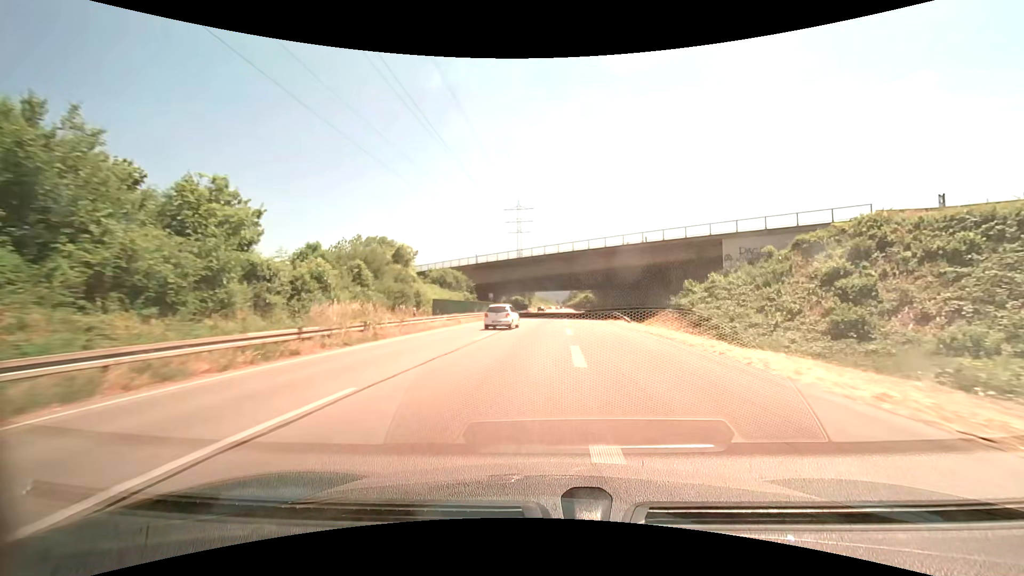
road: trunk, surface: asphalt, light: Day
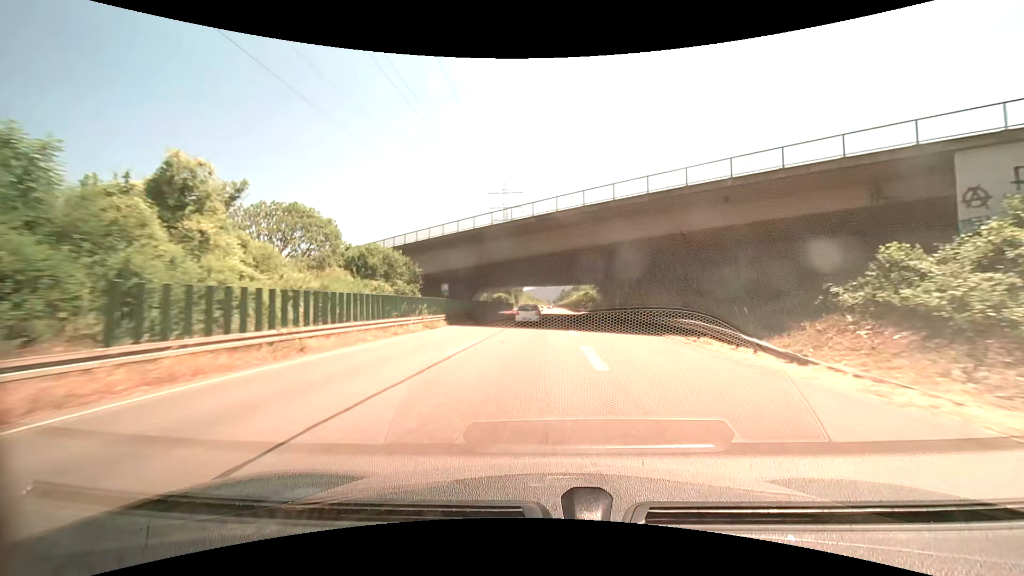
(+0.2, +24.7) m; +1°
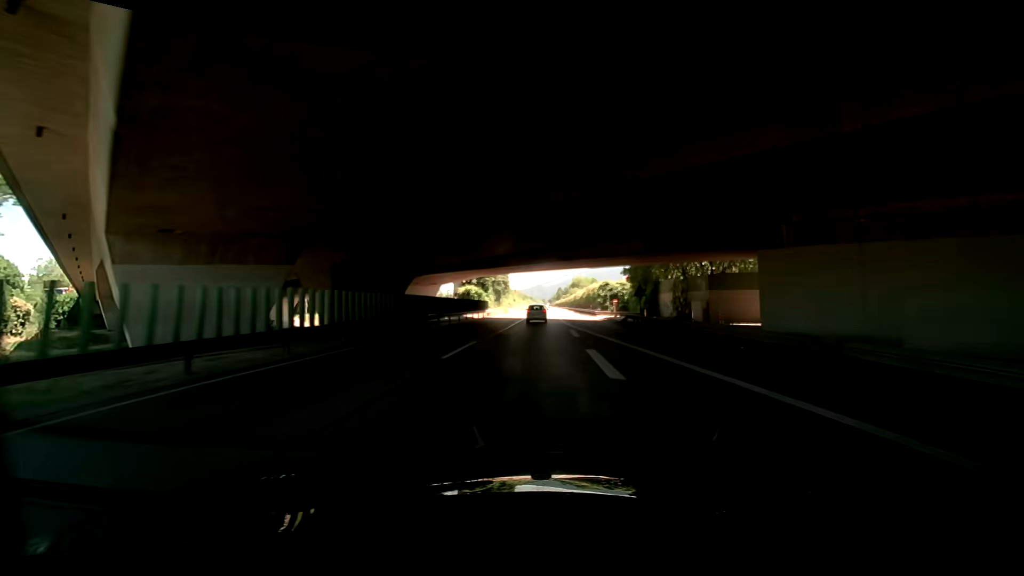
(+0.2, +37.3) m; -1°
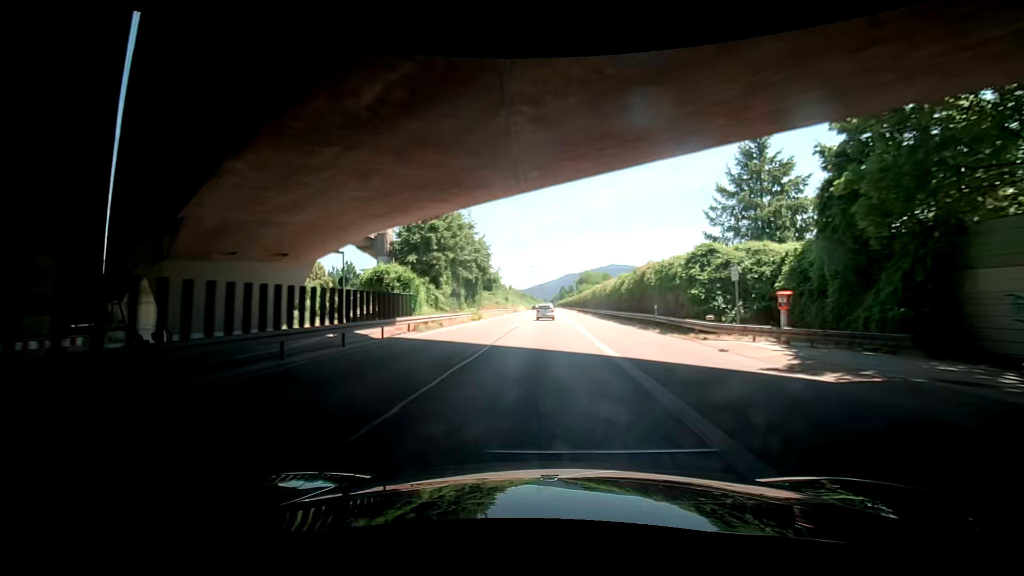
(+0.2, +37.2) m; -2°
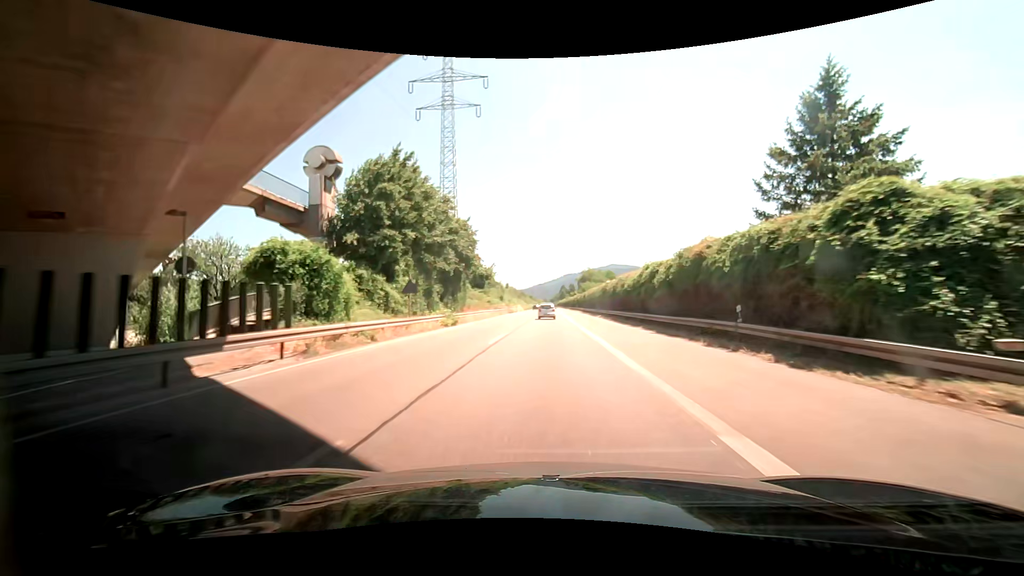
(-0.1, +12.4) m; 0°
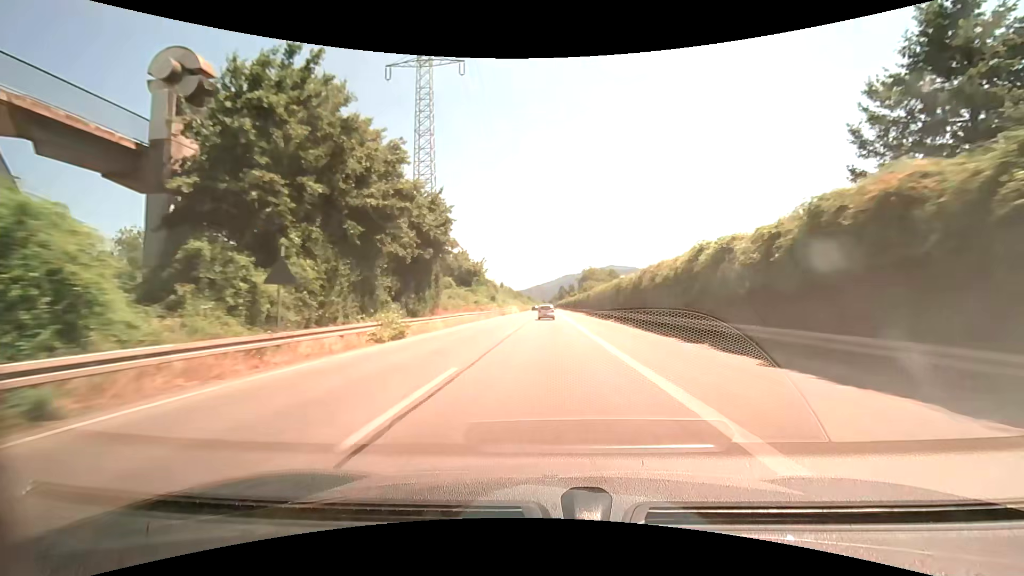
(+0.2, +12.4) m; +2°
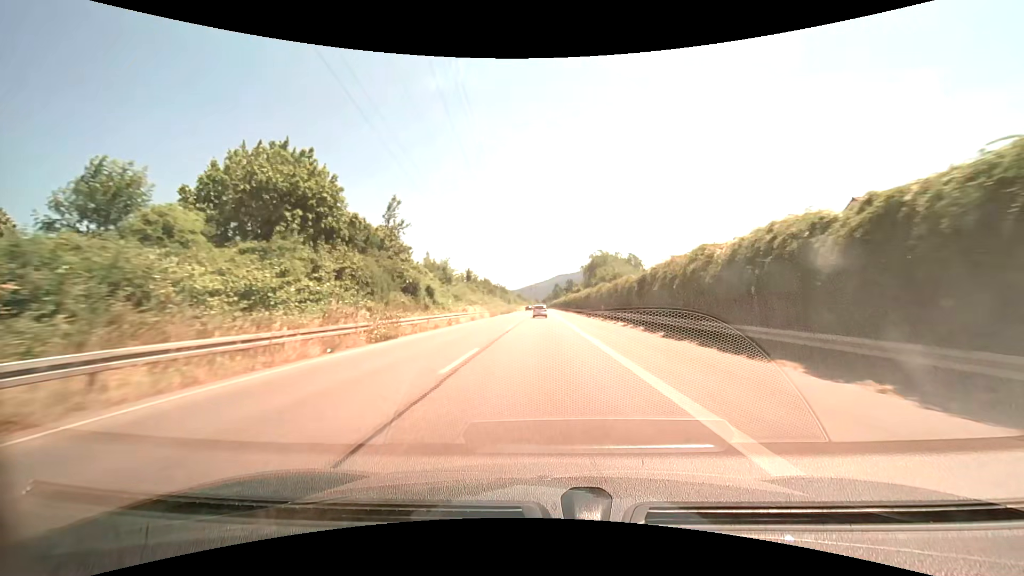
(+1.3, +49.3) m; +2°
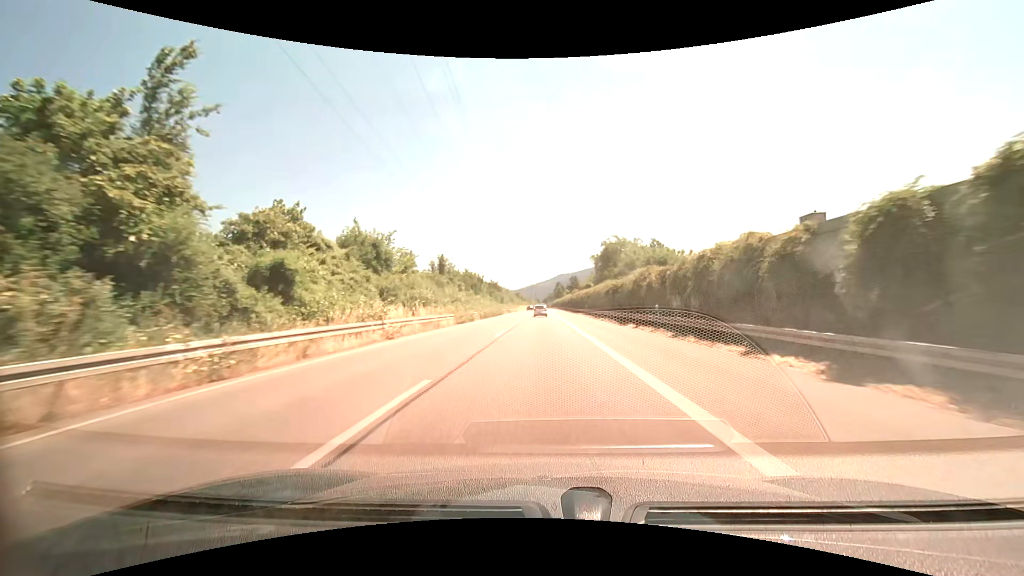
(0.0, +24.6) m; 0°
(0, +10) (0, +20) (0, +30) (0, +40) (0, +50) (0, +60) (0, +70) (0, +80) (0, +90) (0, +100) m
